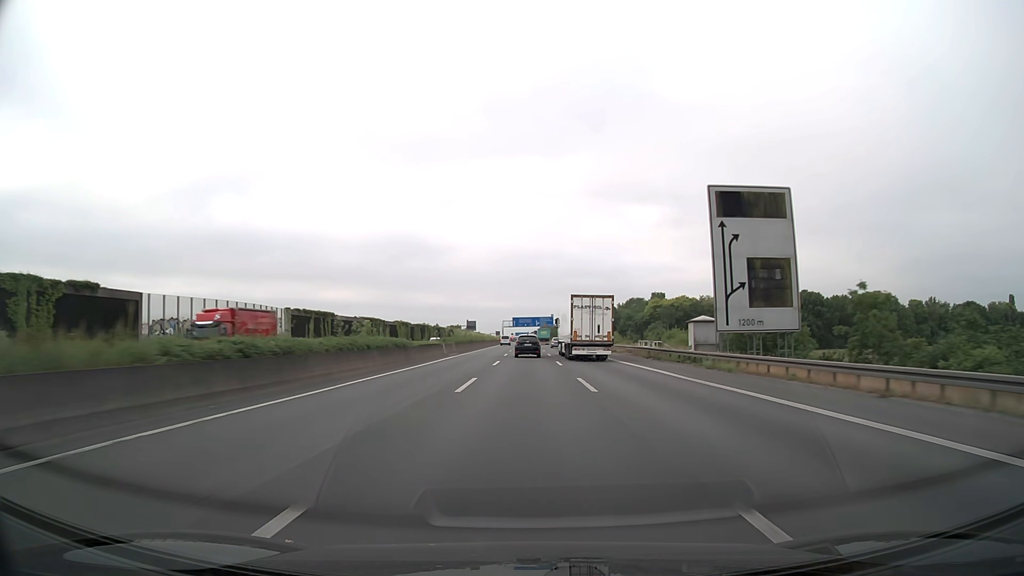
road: motorway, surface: asphalt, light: Day
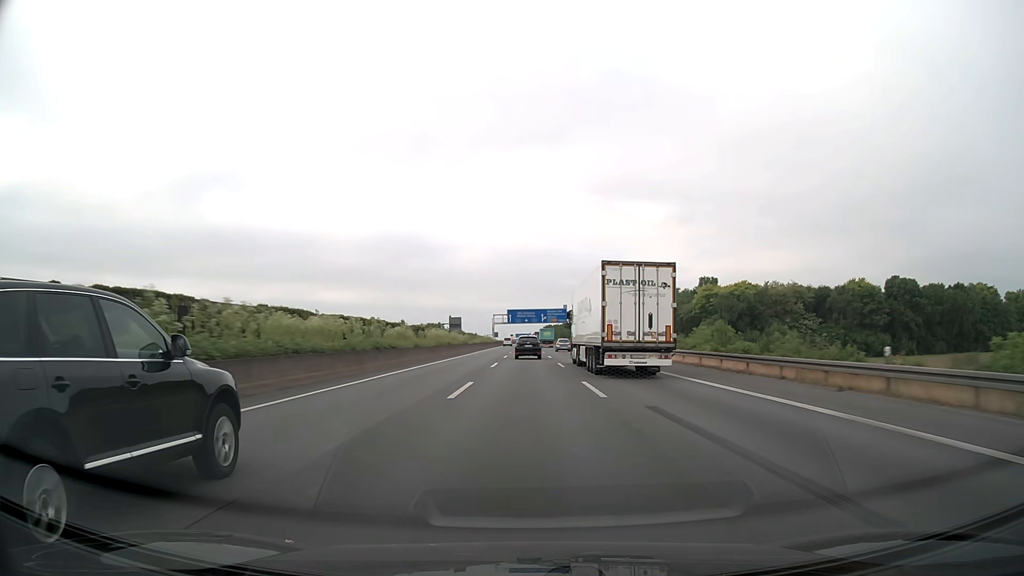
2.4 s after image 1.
(-0.1, +73.9) m; 0°
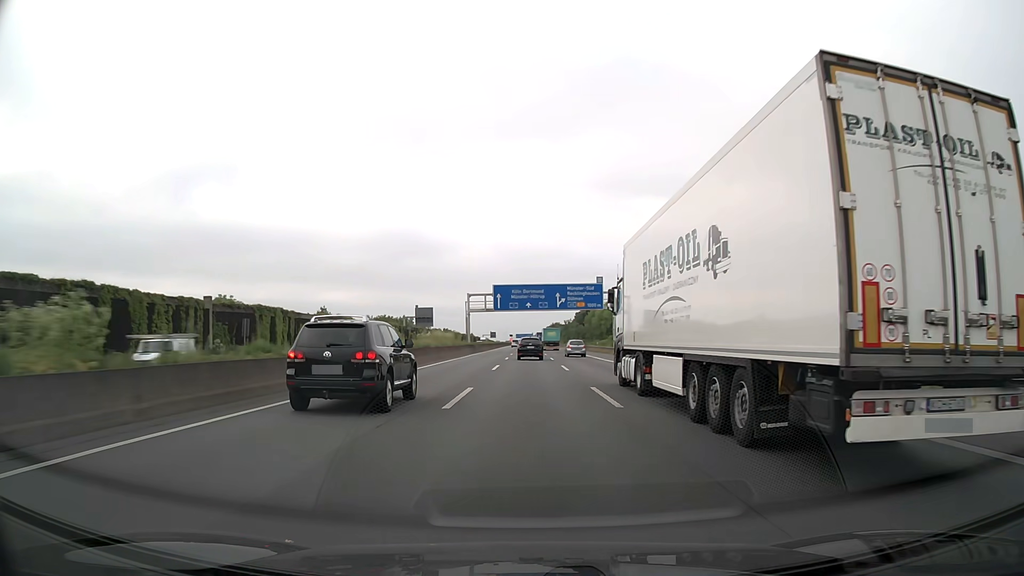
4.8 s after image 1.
(-0.2, +74.1) m; 0°
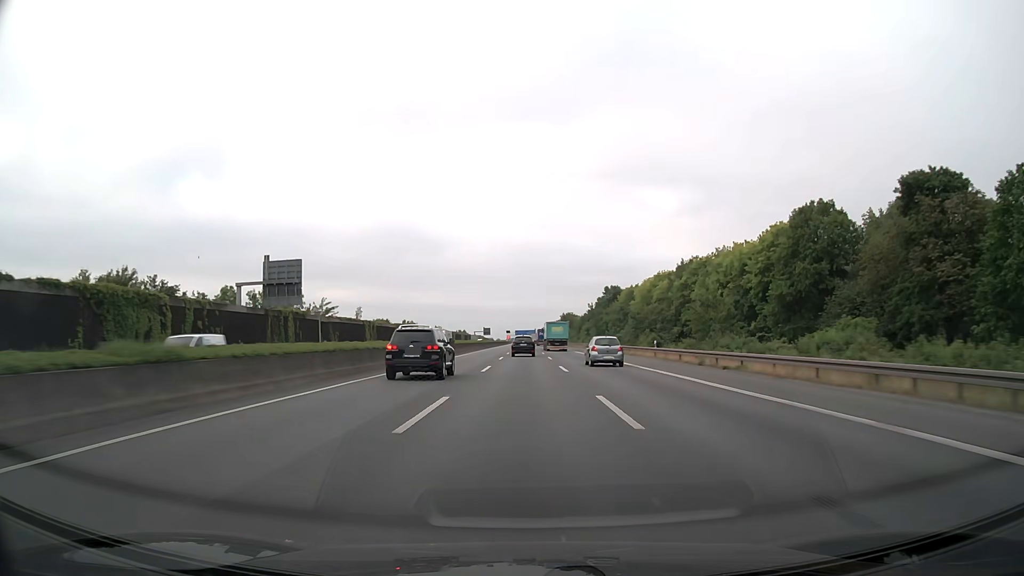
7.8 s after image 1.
(+0.1, +94.0) m; 0°
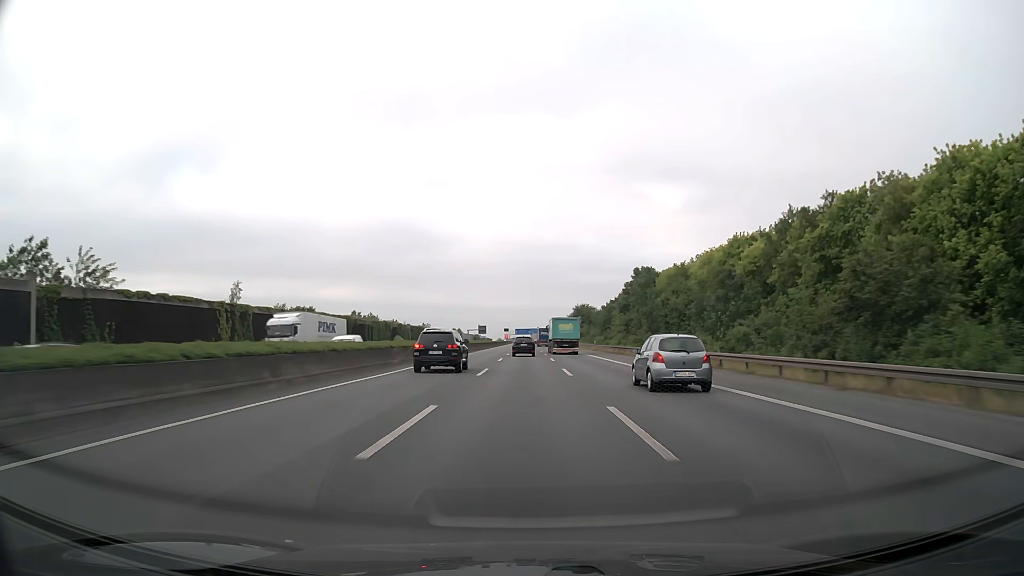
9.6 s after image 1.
(-0.2, +56.8) m; 0°
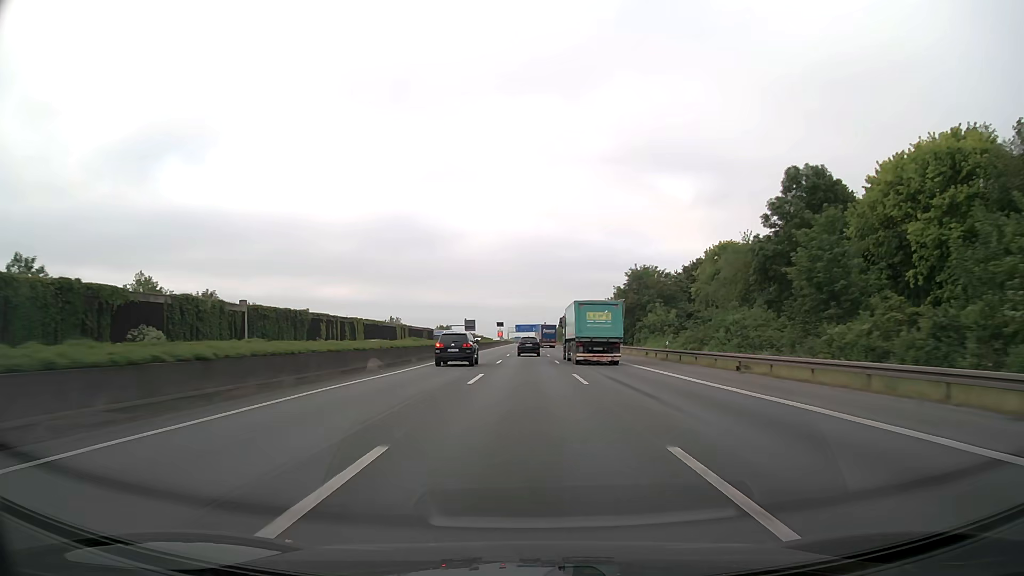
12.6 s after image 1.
(-0.1, +95.0) m; 0°
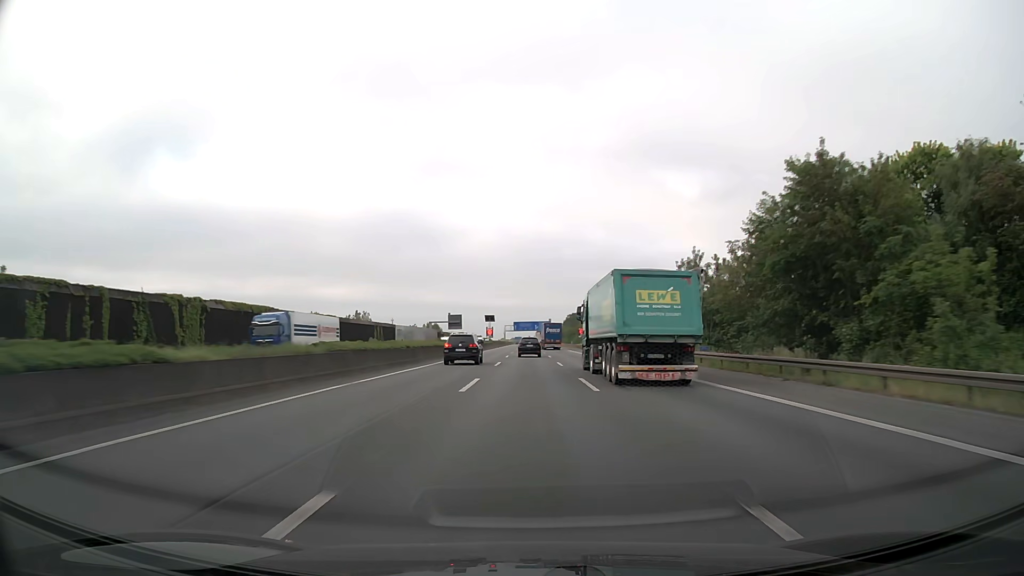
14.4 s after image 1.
(0.0, +57.0) m; 0°
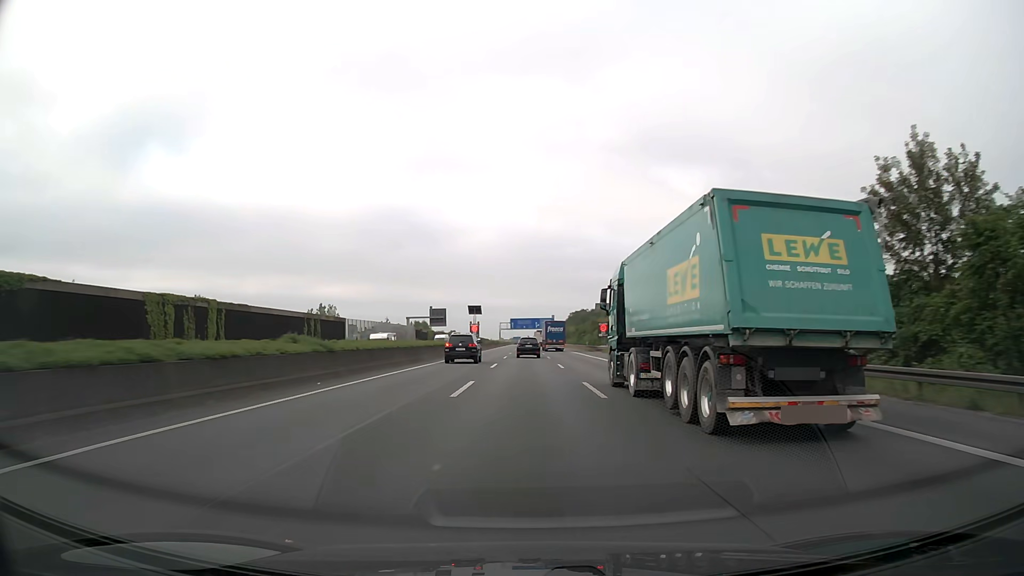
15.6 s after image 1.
(0.0, +38.0) m; 0°
(0, +10) (0, +20) (0, +30) (0, +40) (0, +50) (0, +60) (0, +70) (0, +80) (0, +90) (0, +100) m
